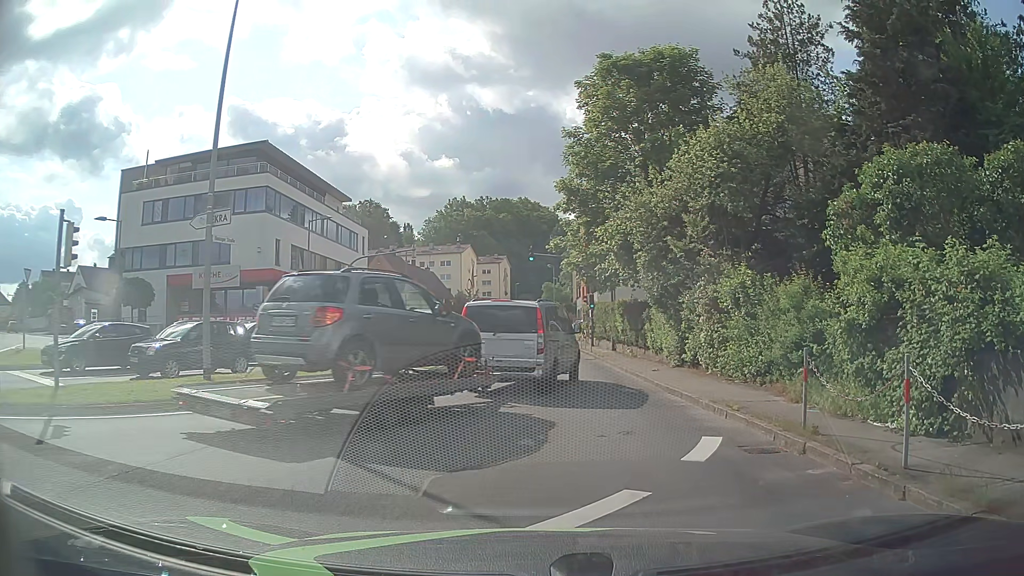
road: tertiary_link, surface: asphalt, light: Day
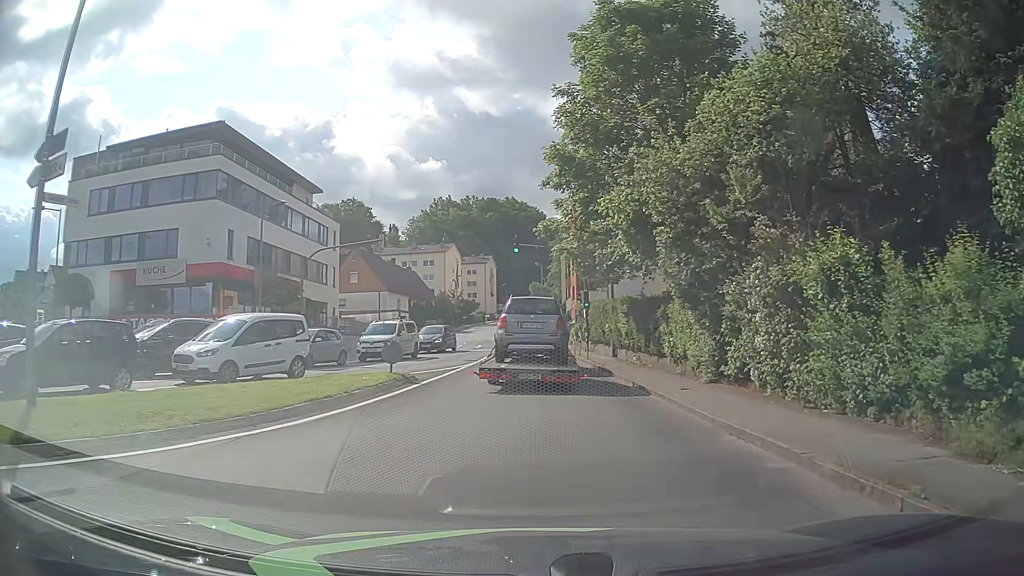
(-0.1, +6.1) m; 0°
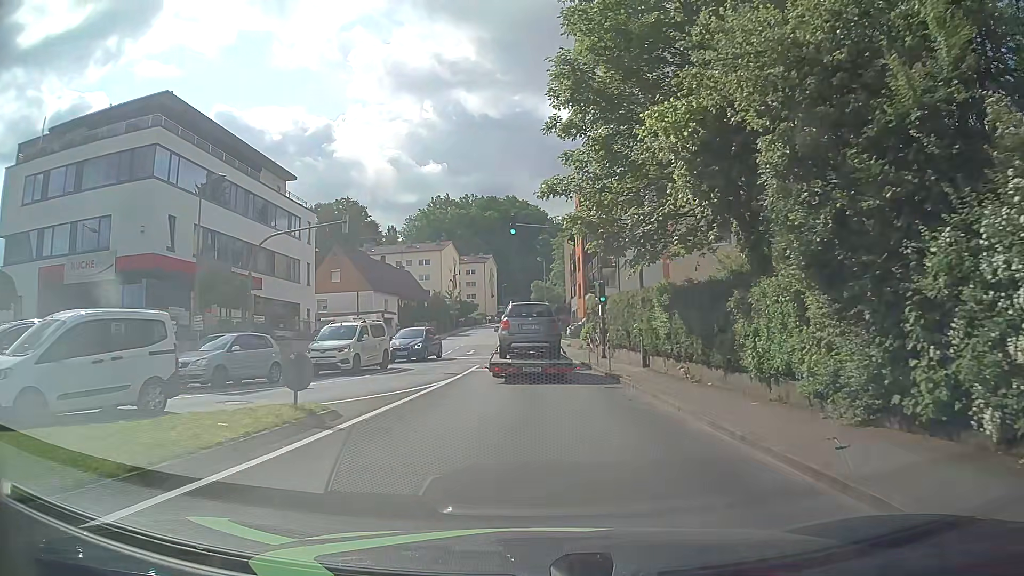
(0.0, +7.6) m; 0°
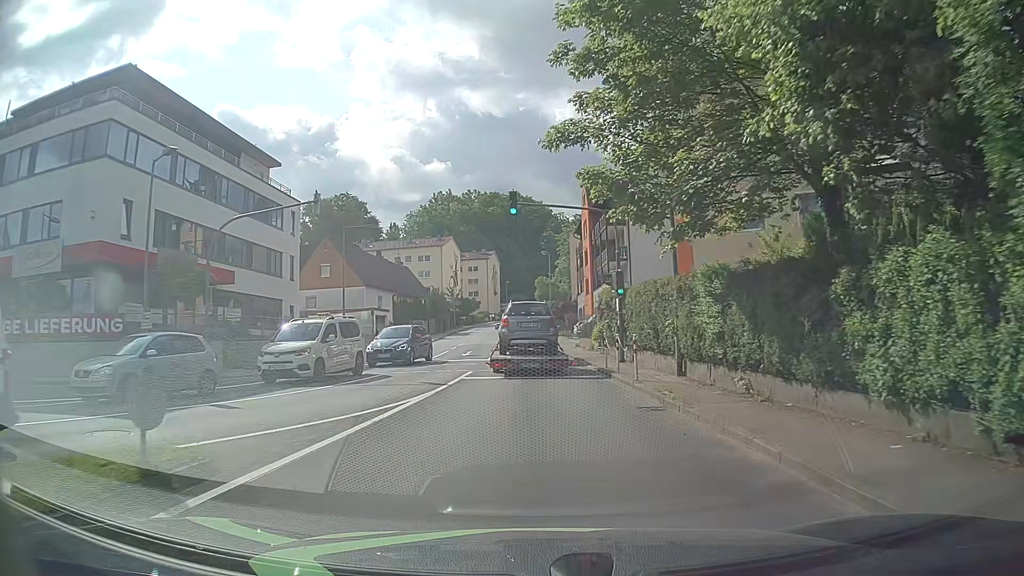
(0.0, +4.6) m; -1°
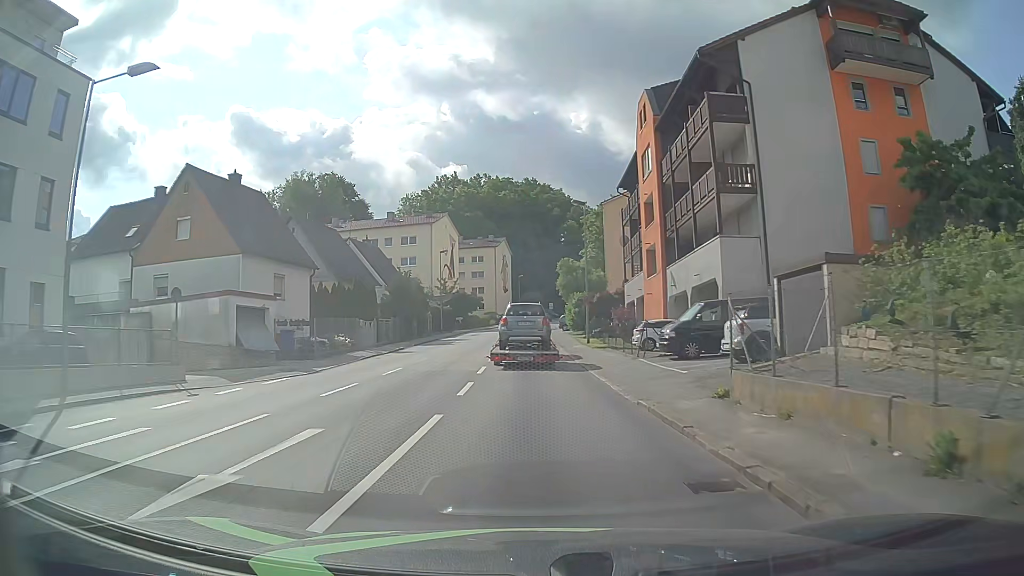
(-0.1, +28.6) m; -1°
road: tertiary
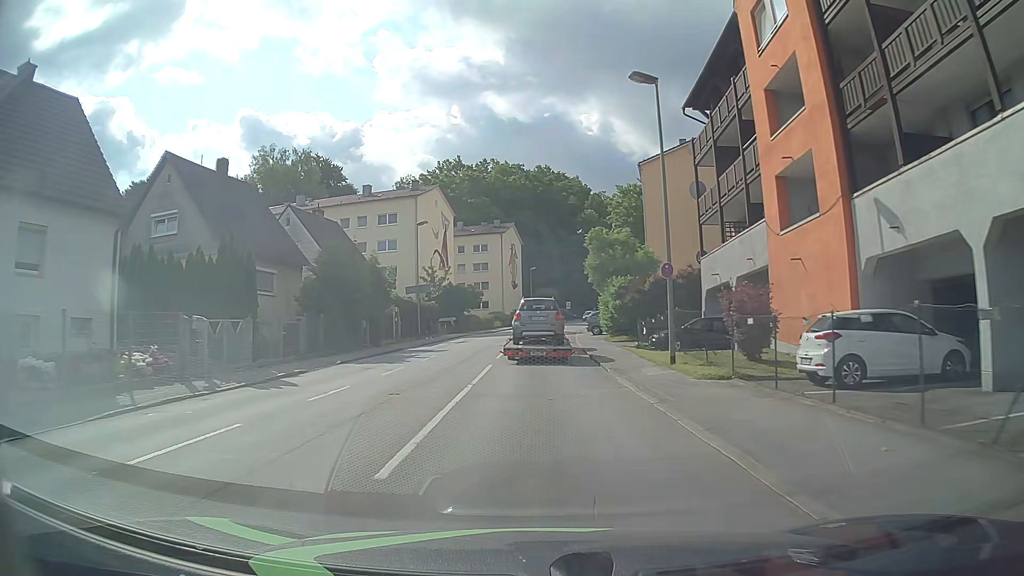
(-0.2, +19.9) m; -1°
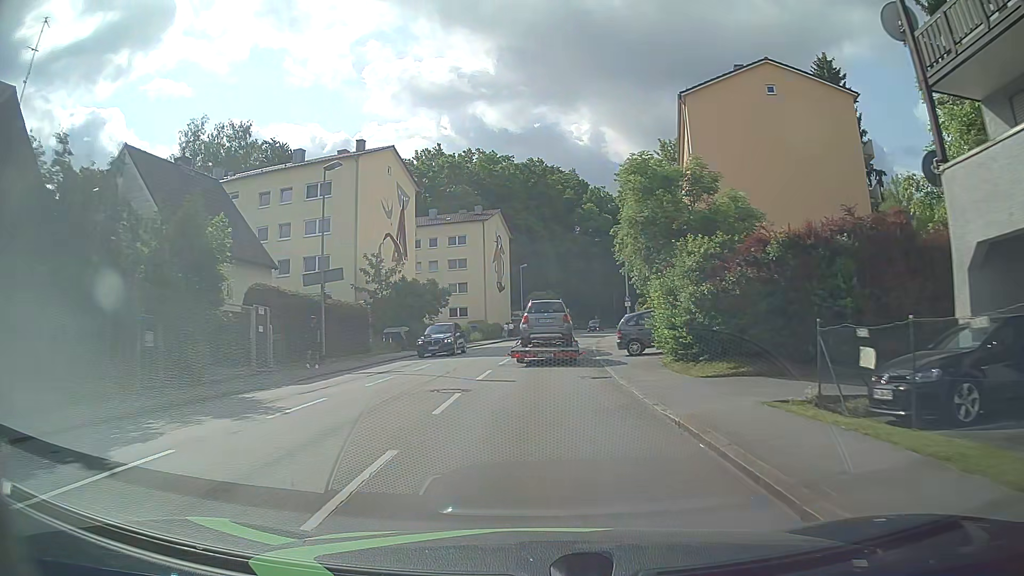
(+0.2, +19.9) m; +1°
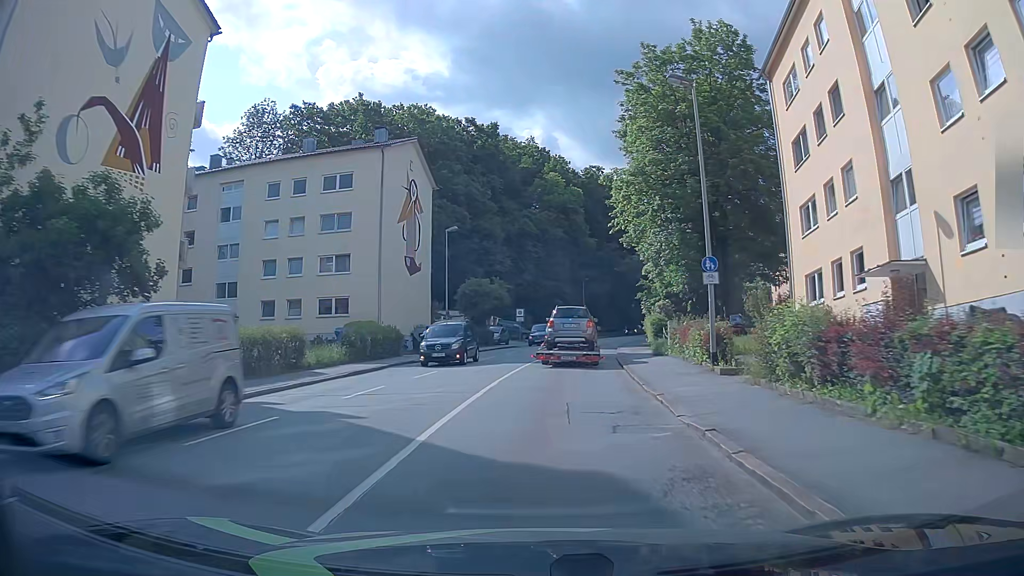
(+0.7, +32.7) m; +4°
(0, +10) (+1, +20) (+2, +30) (+3, +40) (+4, +50) (+6, +60) (+9, +69) (+11, +79) (+14, +88) (+18, +98) m
